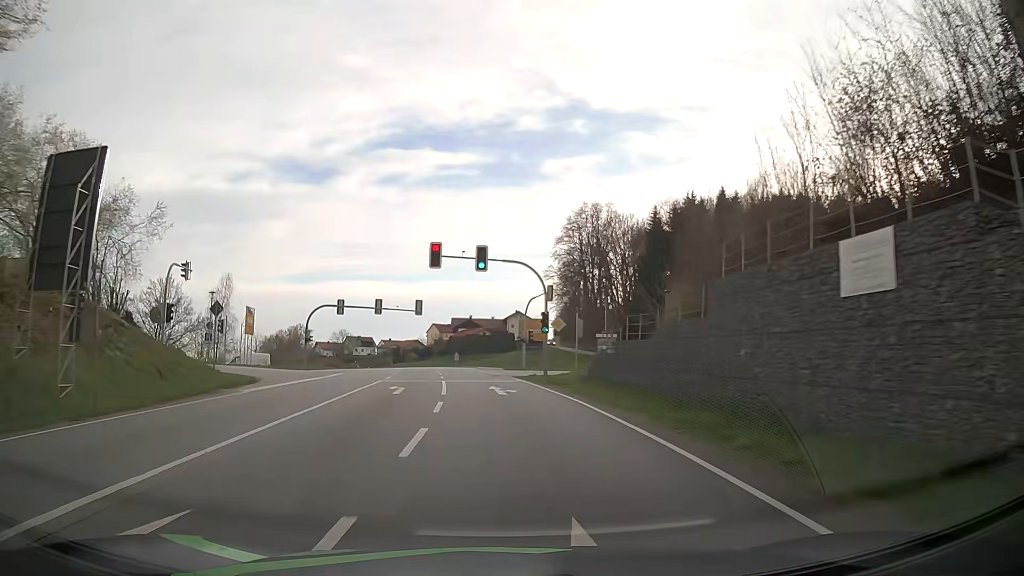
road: secondary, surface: asphalt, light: Day
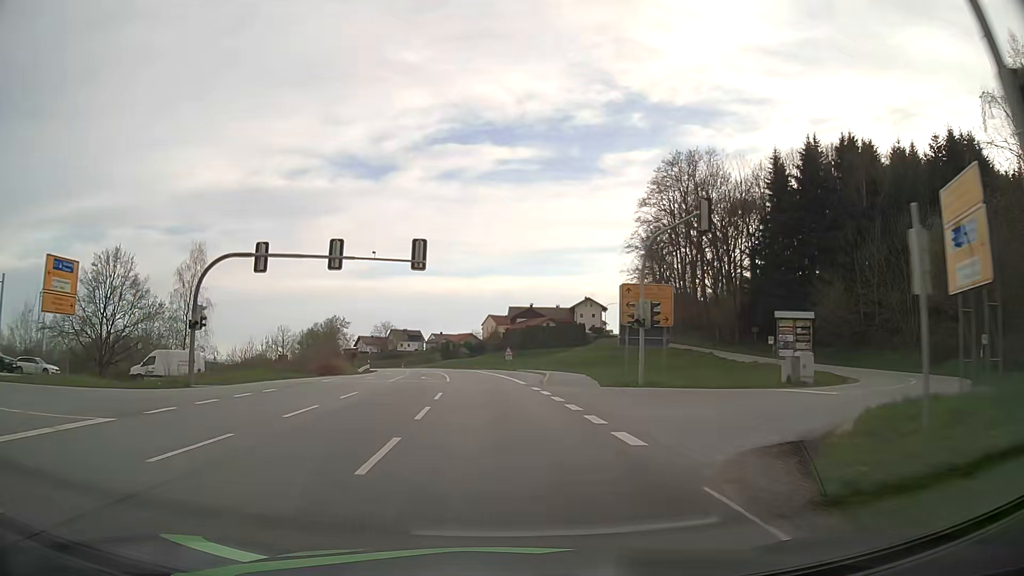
(-1.4, +32.0) m; -5°
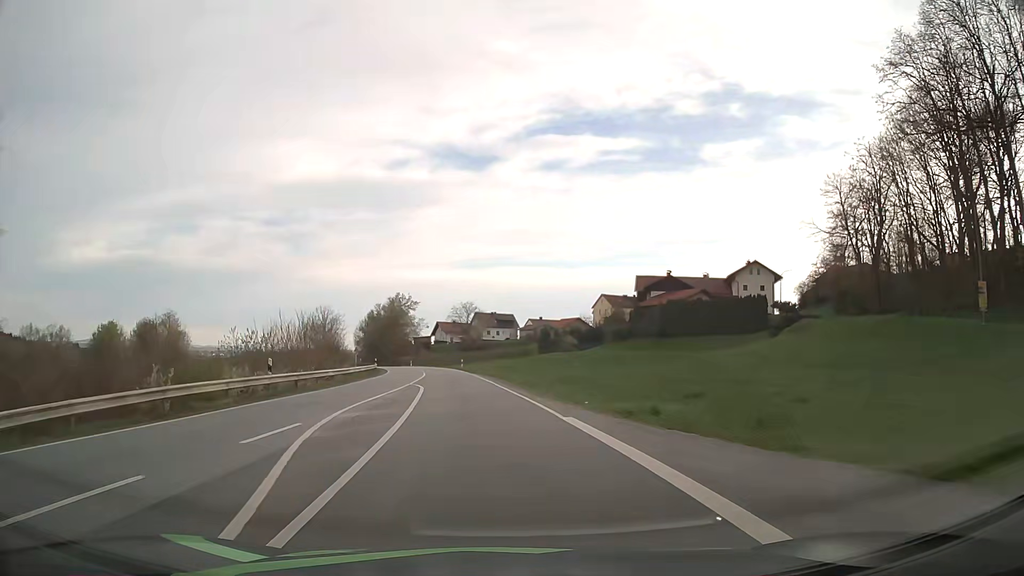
(-3.7, +55.3) m; -9°
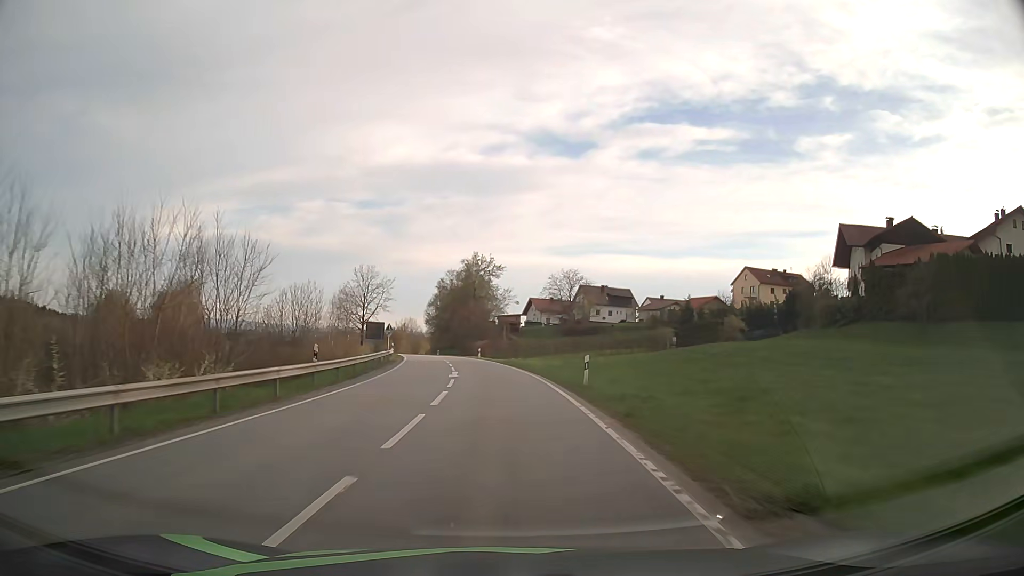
(-3.8, +46.7) m; -8°
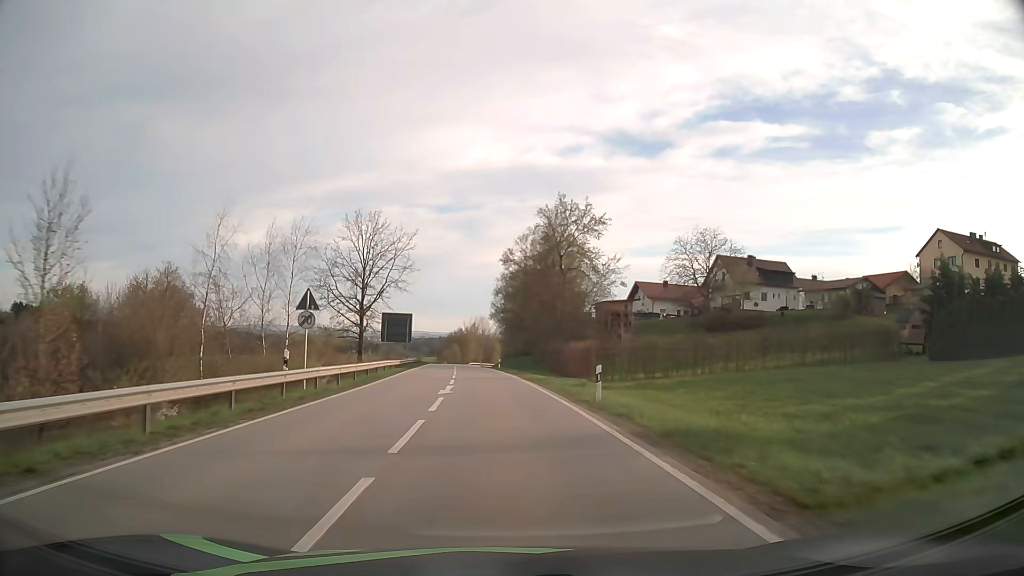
(-2.6, +48.2) m; -7°
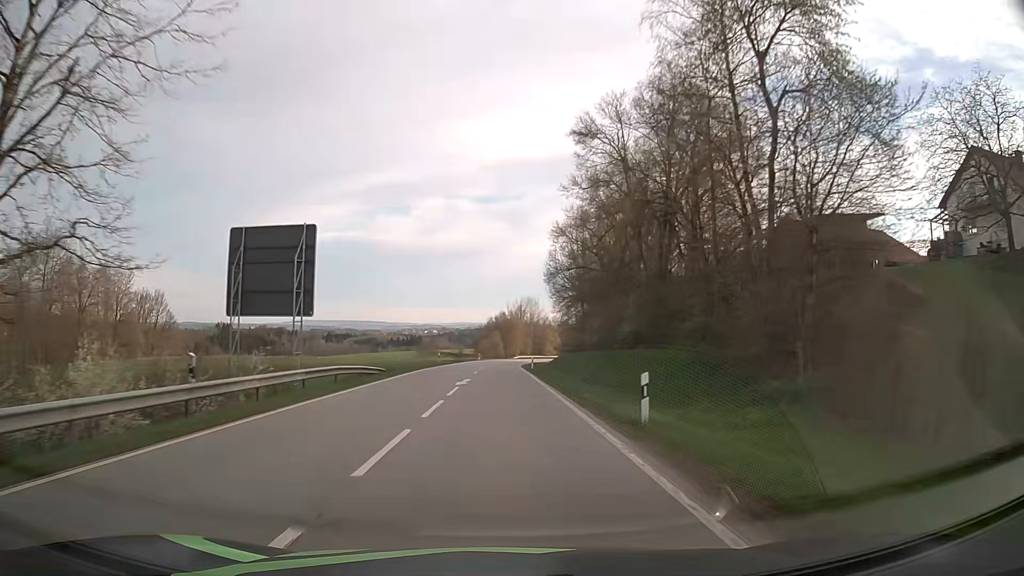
(-2.2, +50.6) m; -4°
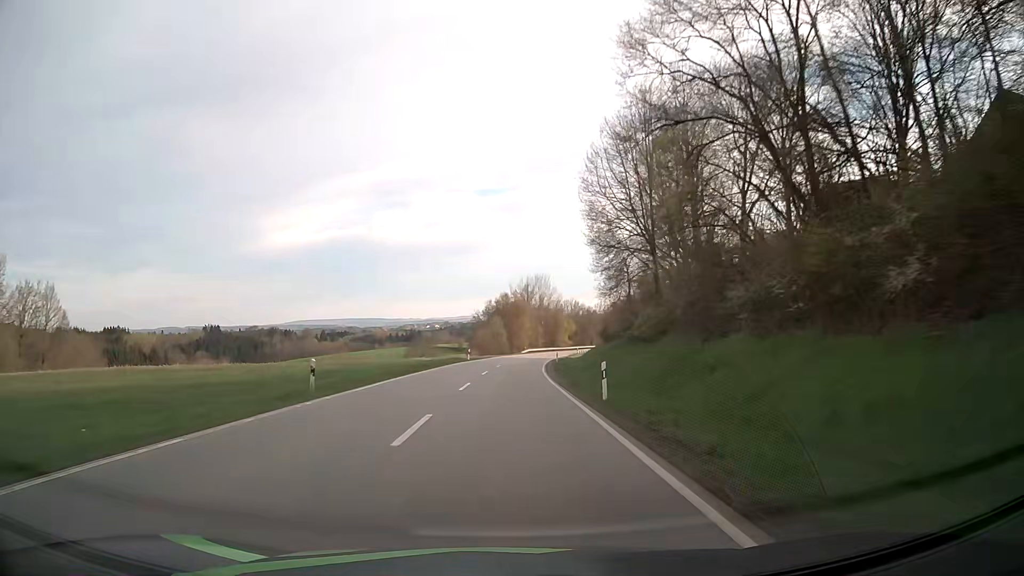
(-0.3, +40.4) m; 0°
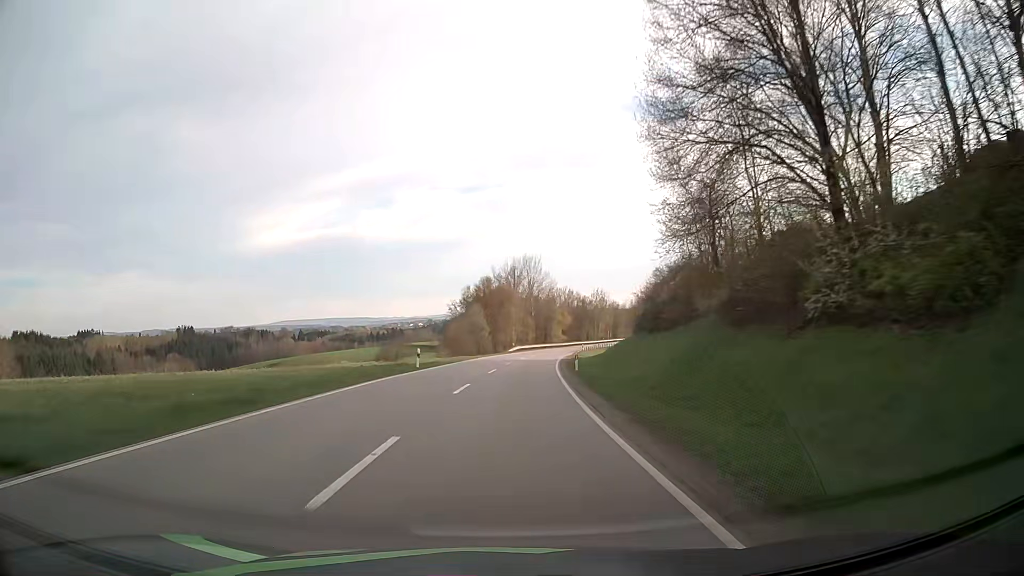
(+0.3, +27.7) m; +1°
